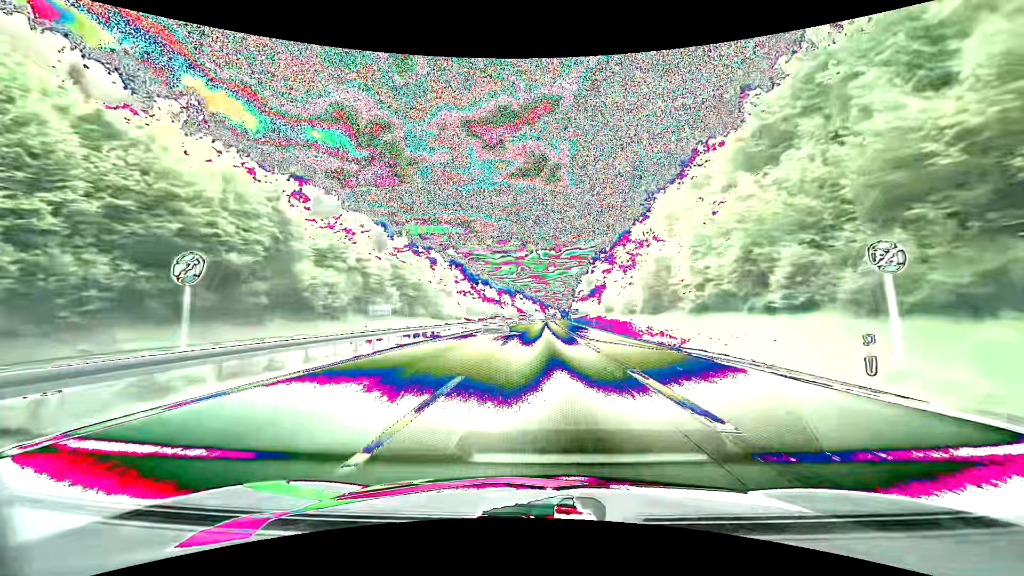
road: motorway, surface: asphalt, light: Day
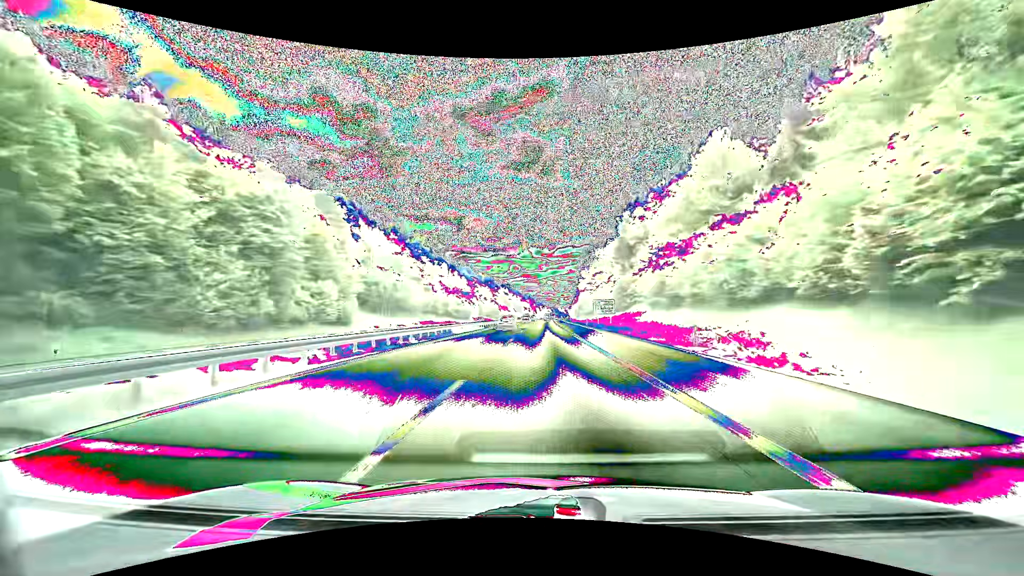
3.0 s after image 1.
(+0.8, +90.7) m; +1°
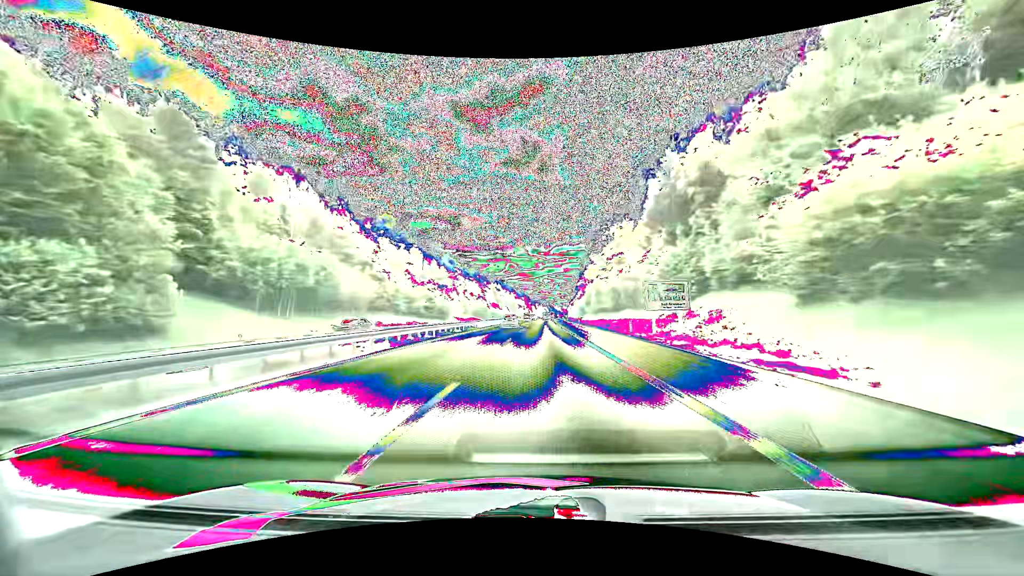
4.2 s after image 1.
(+0.3, +36.1) m; +1°
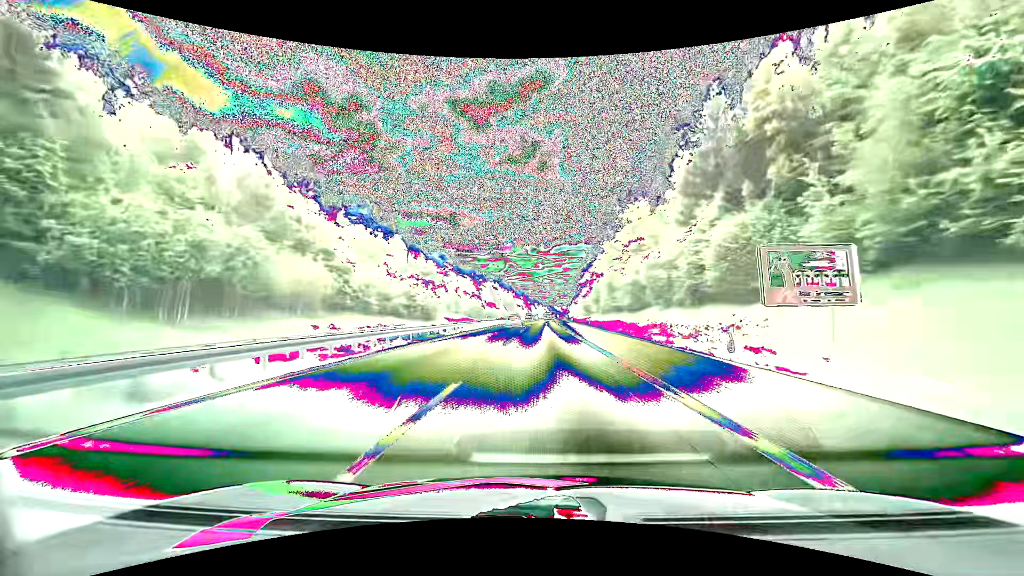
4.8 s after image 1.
(0.0, +18.1) m; 0°
(0, +10) (0, +20) (0, +30) (0, +40) (0, +50) (0, +60) (0, +70) (0, +80) (+1, +90) (+1, +100) m
